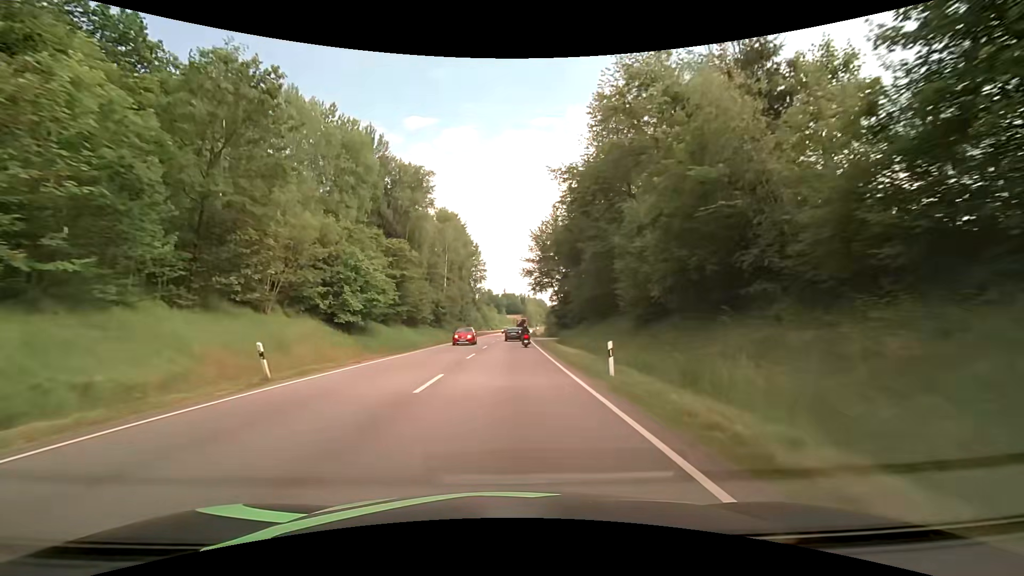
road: primary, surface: asphalt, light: Day
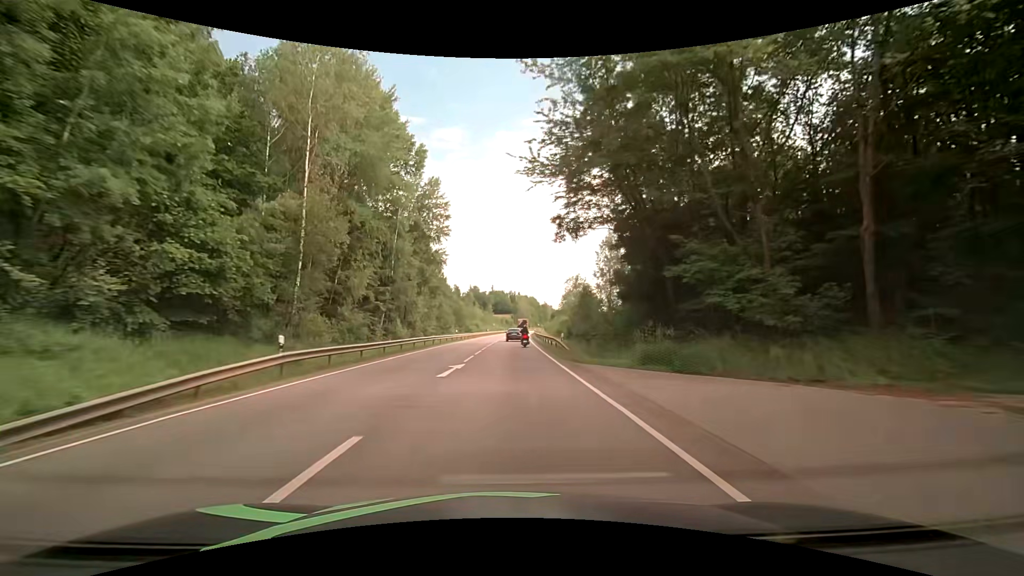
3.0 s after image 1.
(+0.2, +56.5) m; +1°
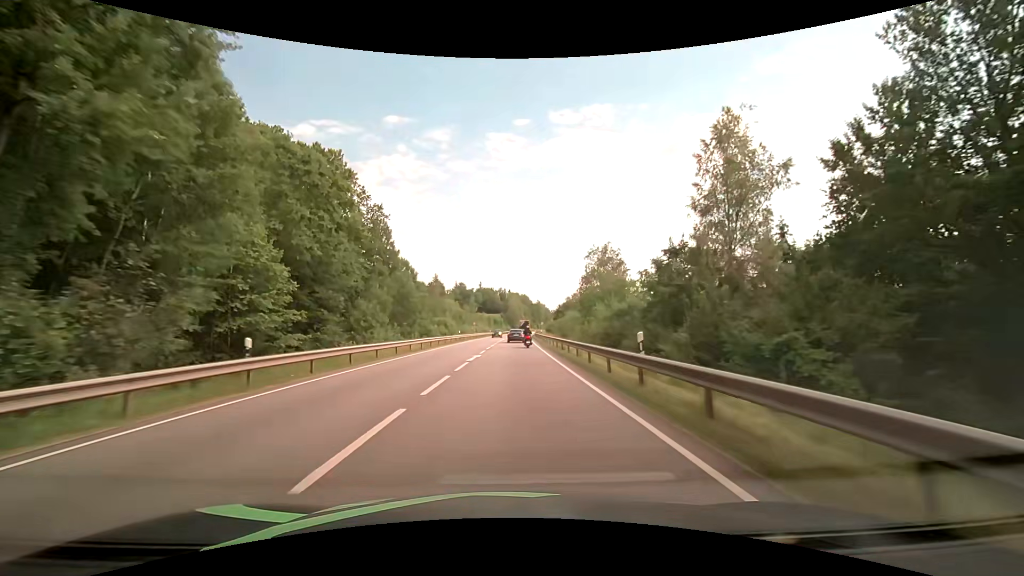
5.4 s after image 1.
(0.0, +46.2) m; +1°
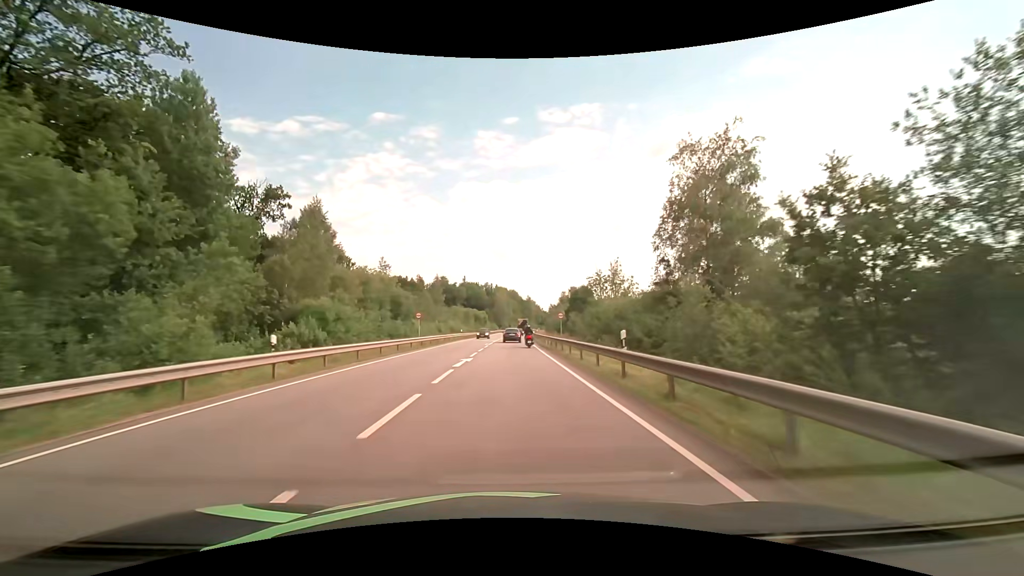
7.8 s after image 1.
(+0.2, +46.3) m; +1°
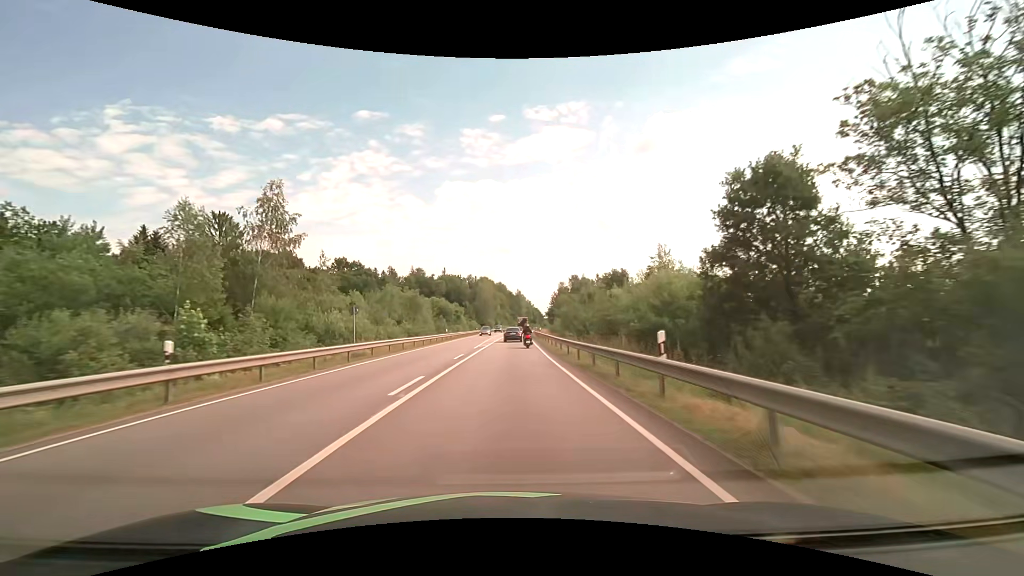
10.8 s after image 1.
(+0.6, +56.1) m; +1°
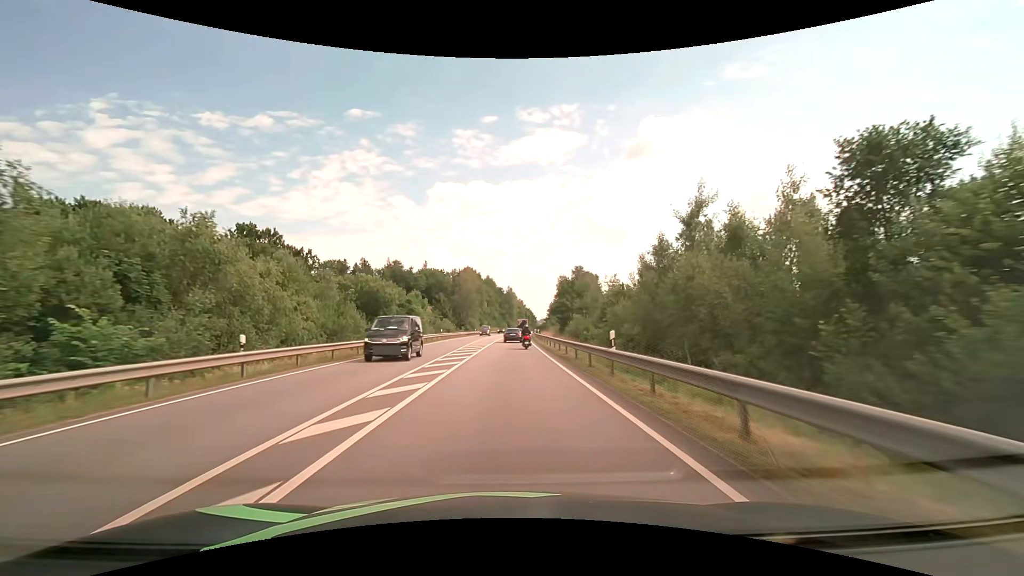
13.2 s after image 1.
(+0.4, +43.5) m; +1°
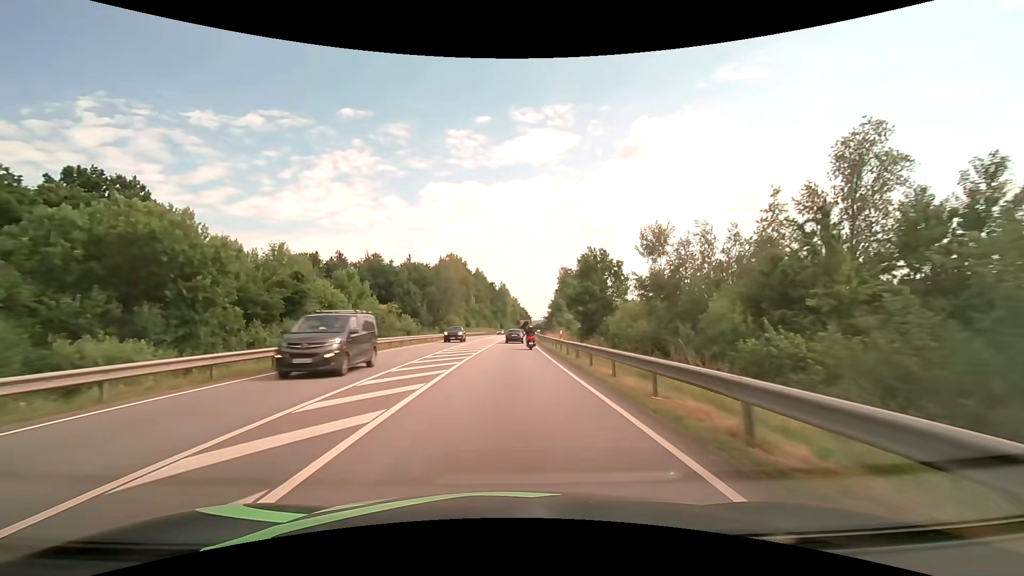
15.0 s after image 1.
(+0.3, +32.3) m; +1°
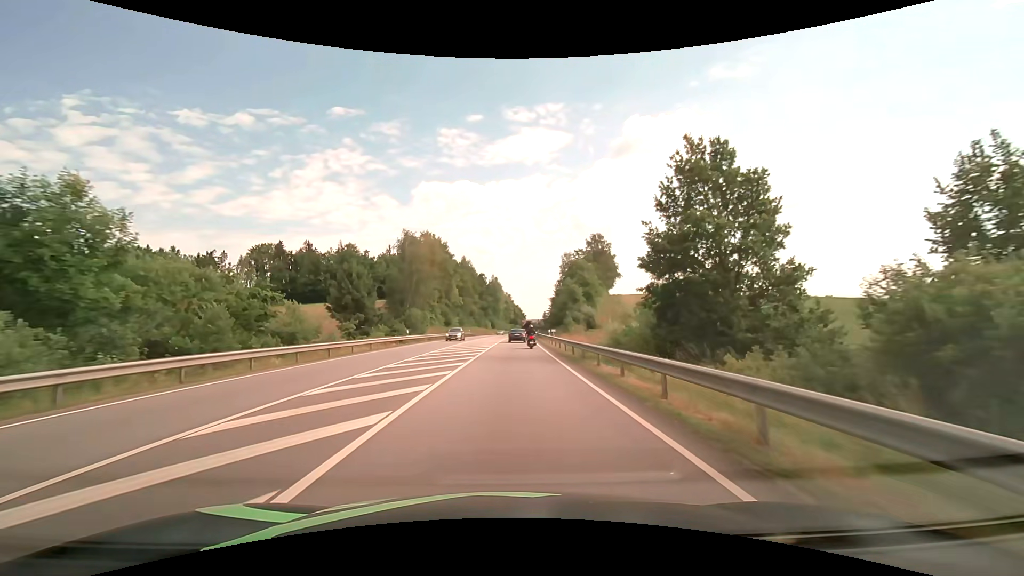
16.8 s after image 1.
(+0.2, +32.2) m; +1°
(0, +10) (0, +20) (0, +30) (0, +40) (+1, +50) (+1, +60) (+1, +70) (+2, +80) (+2, +90) (+3, +100) m
